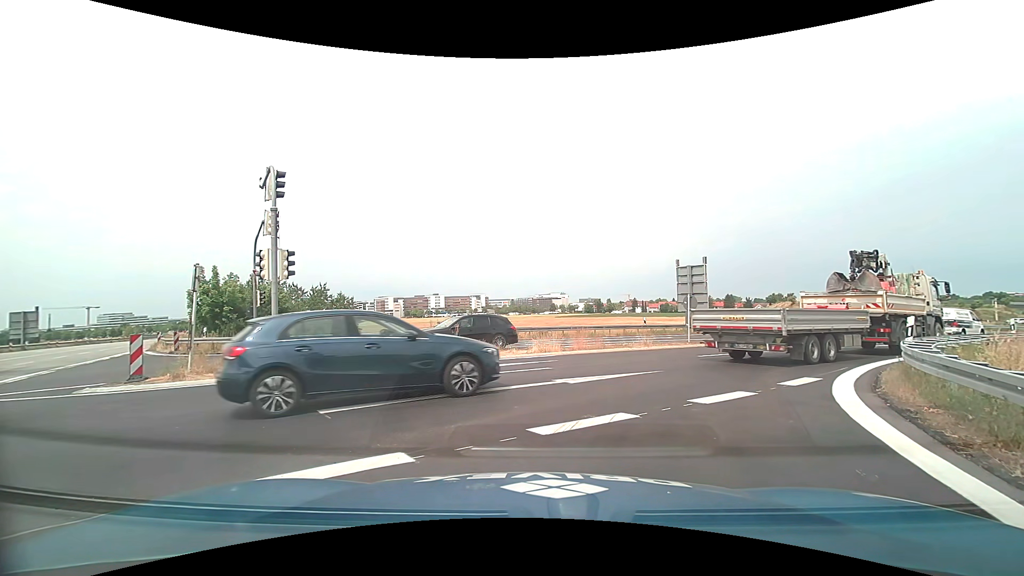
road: motorway_link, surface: asphalt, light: Day
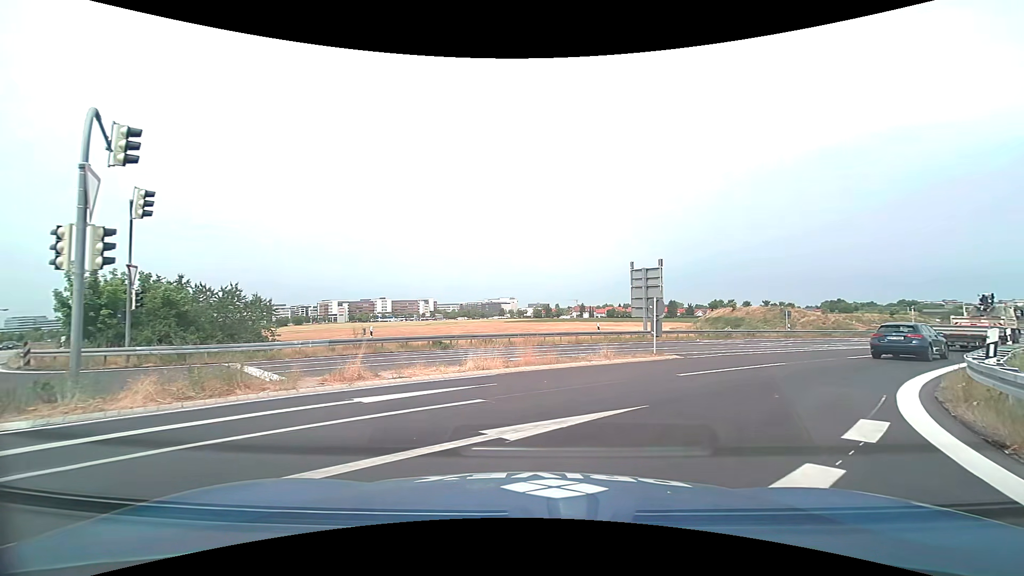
(+0.3, +4.2) m; +7°
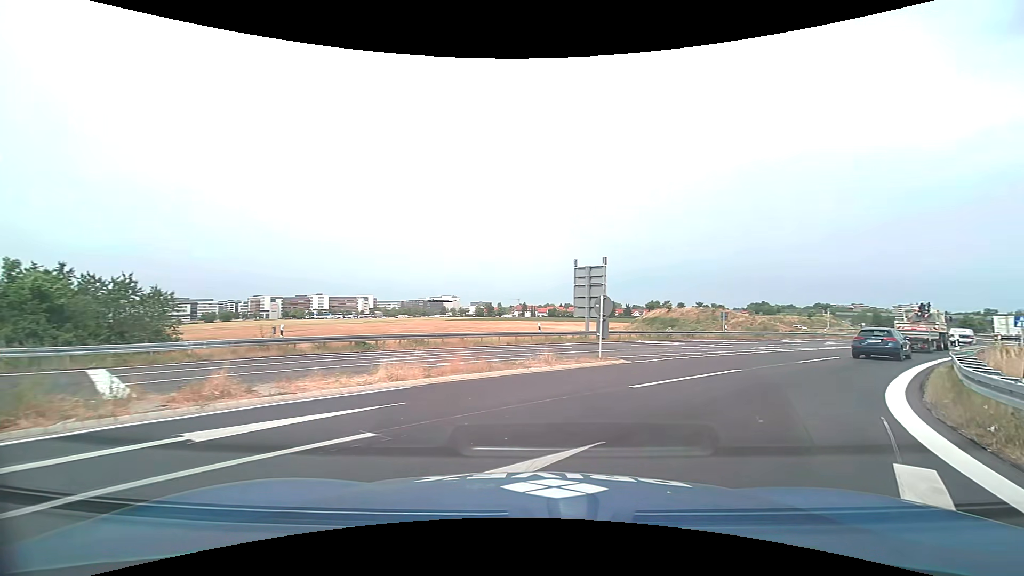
(+0.1, +2.5) m; +5°
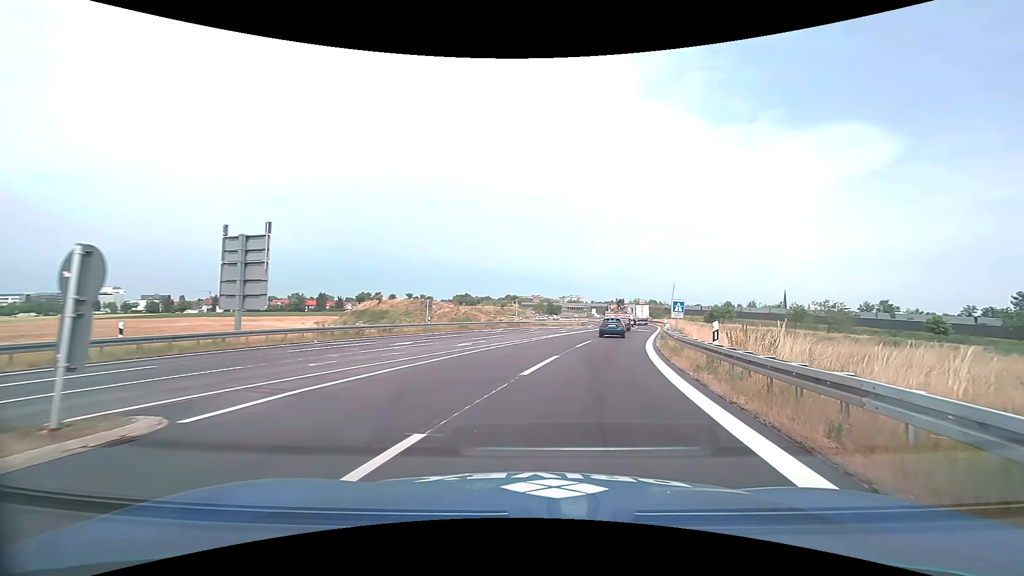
(+3.3, +10.1) m; +33°
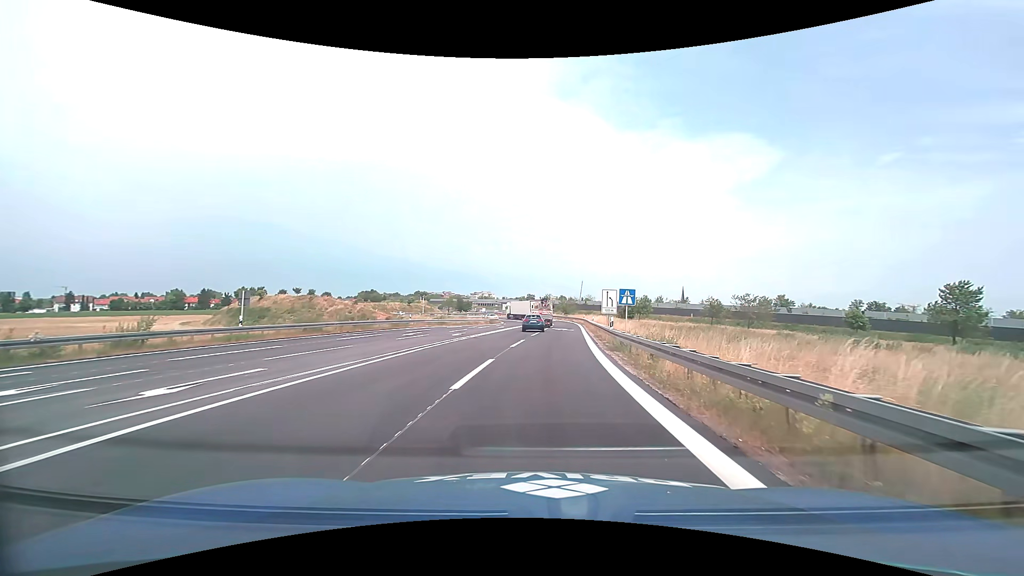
(+1.7, +14.6) m; +11°
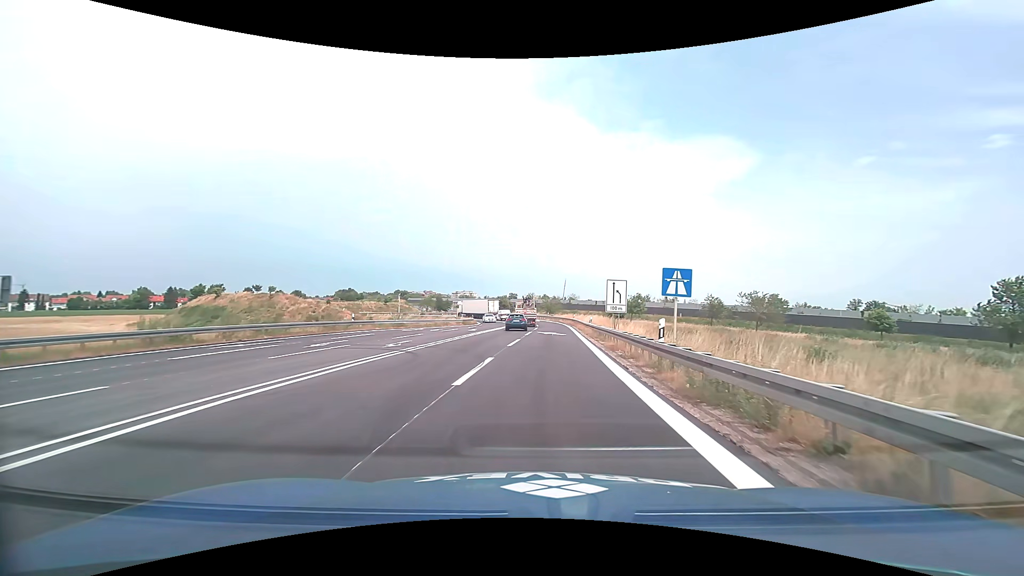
(+0.2, +11.8) m; +2°
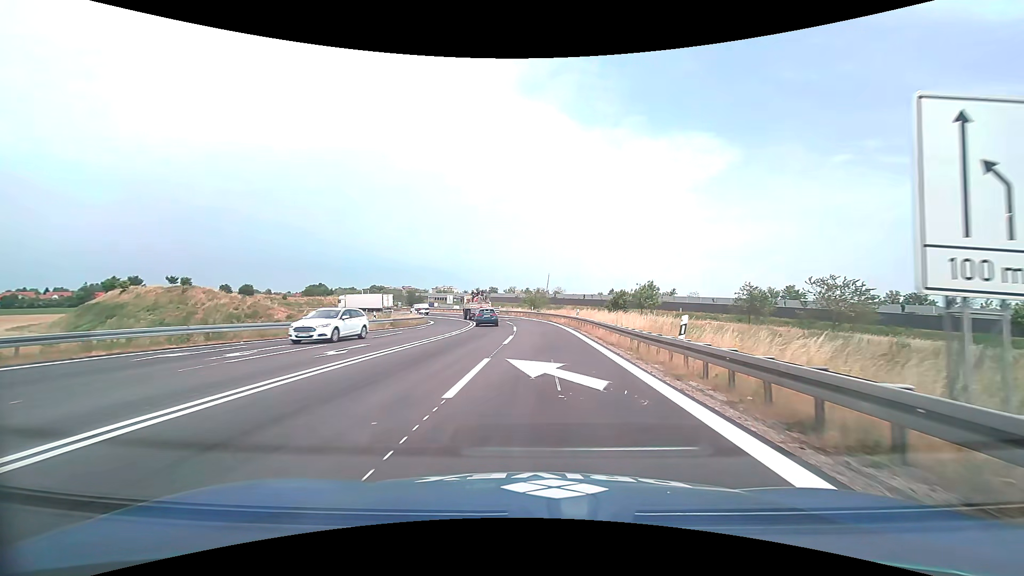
(+0.7, +26.0) m; +2°
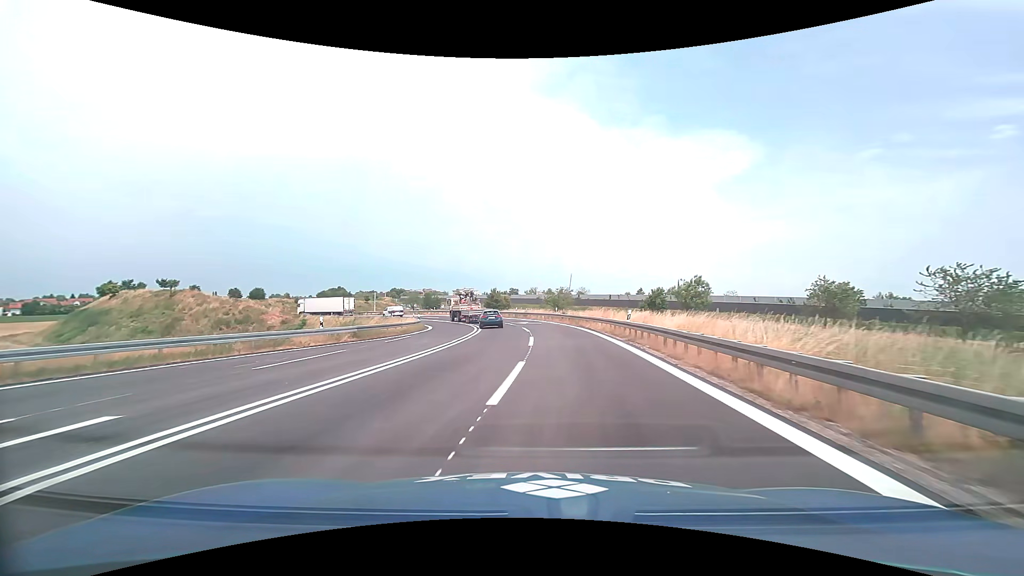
(0.0, +12.5) m; -2°
(-1, +10) (-1, +20) (-2, +30) (-3, +40) (-4, +50) (-7, +59) (-11, +69) (-16, +77) (-22, +85) (-29, +92) m
